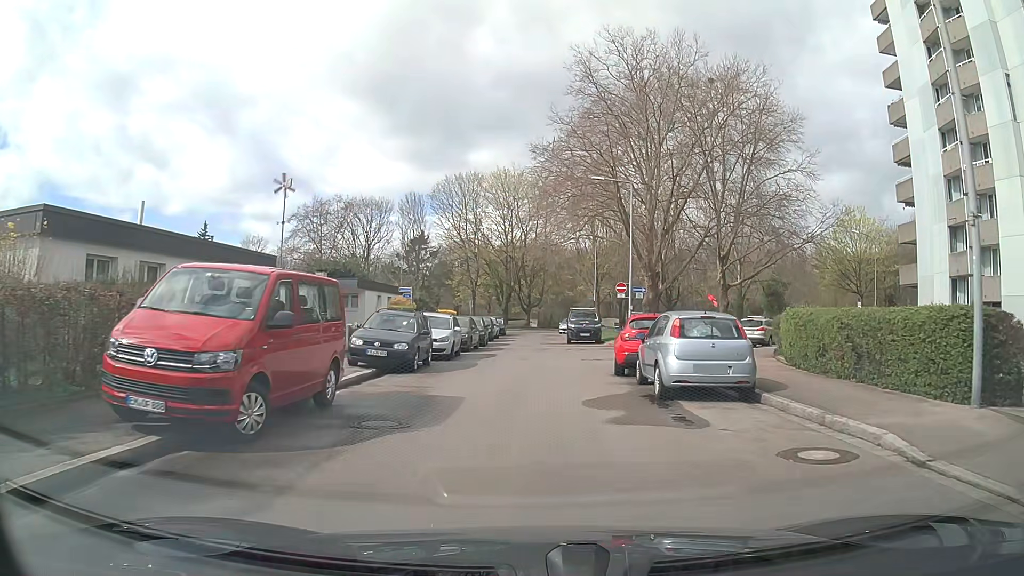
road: residential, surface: asphalt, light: Day
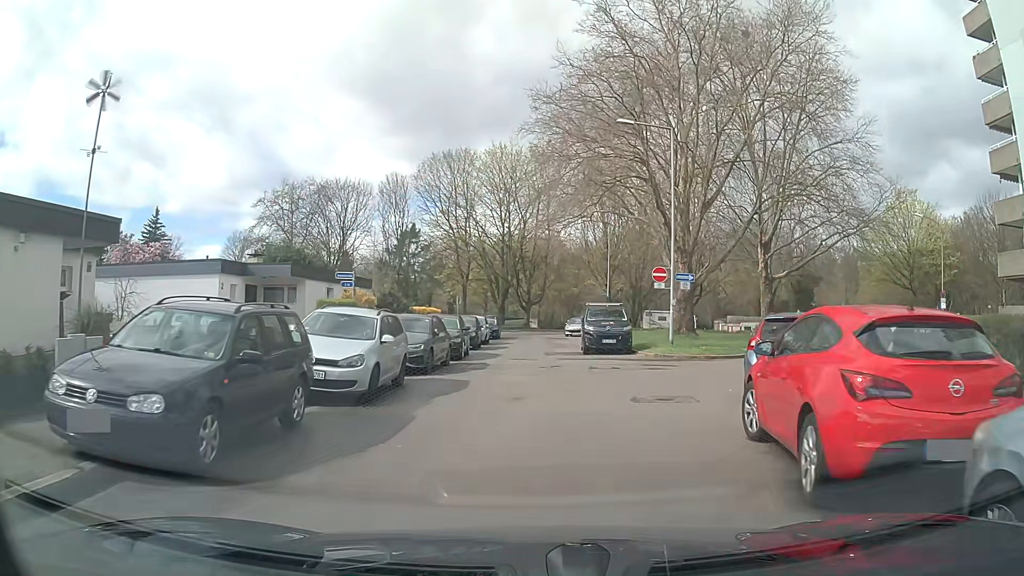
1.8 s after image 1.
(-0.1, +11.0) m; -1°
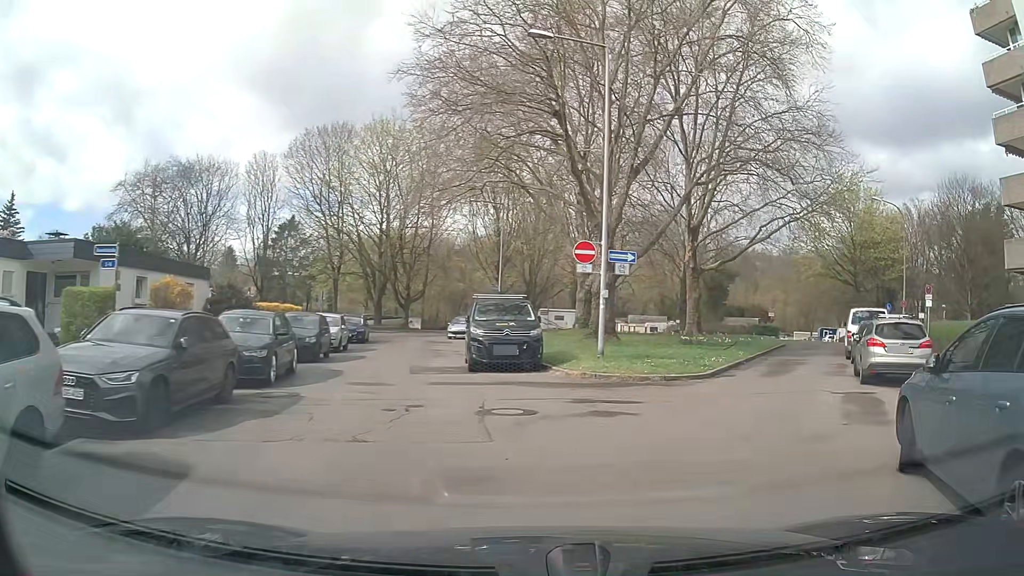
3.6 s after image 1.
(+0.5, +8.7) m; +10°
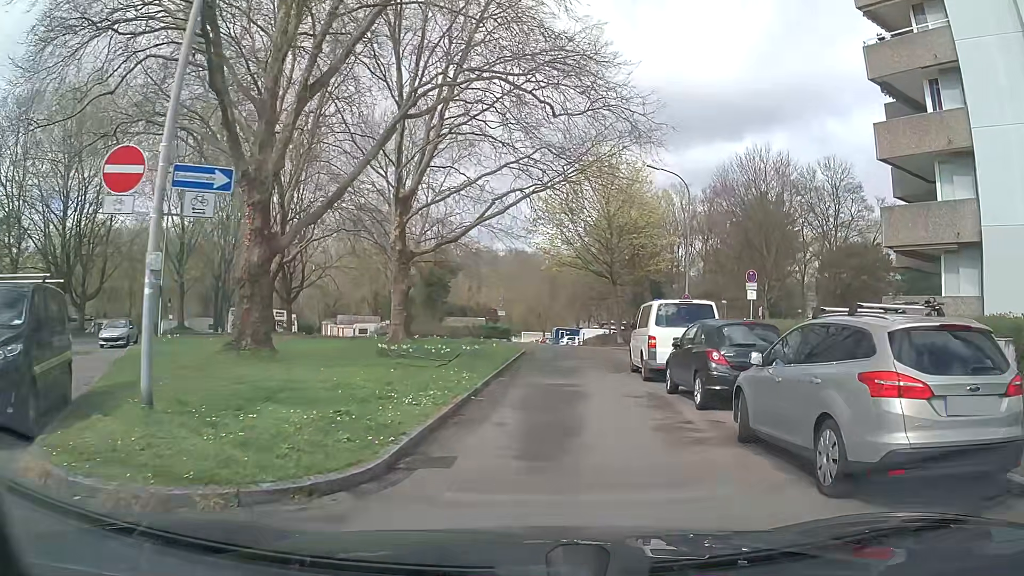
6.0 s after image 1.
(+2.4, +10.0) m; +23°
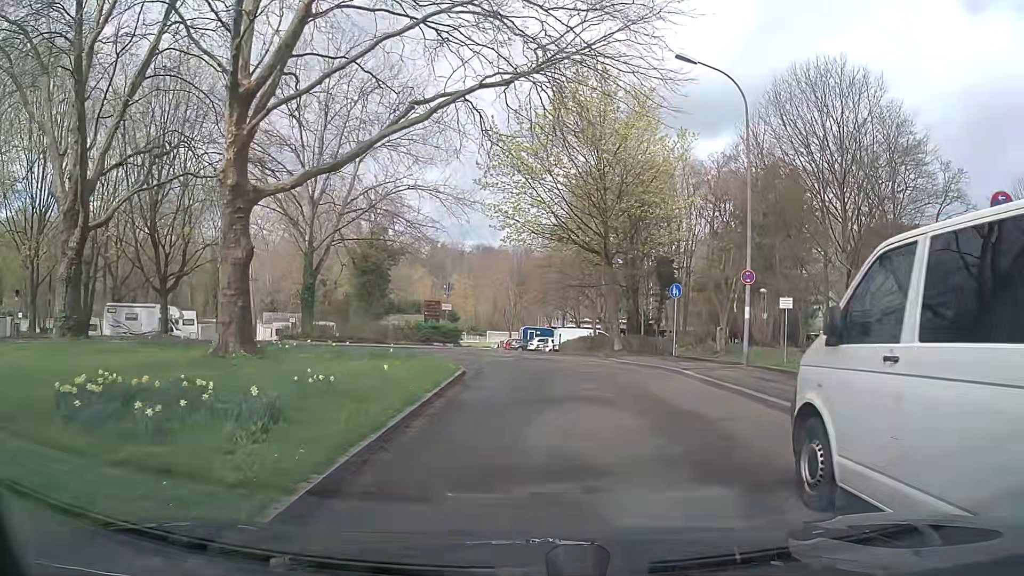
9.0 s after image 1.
(+0.5, +14.8) m; +2°
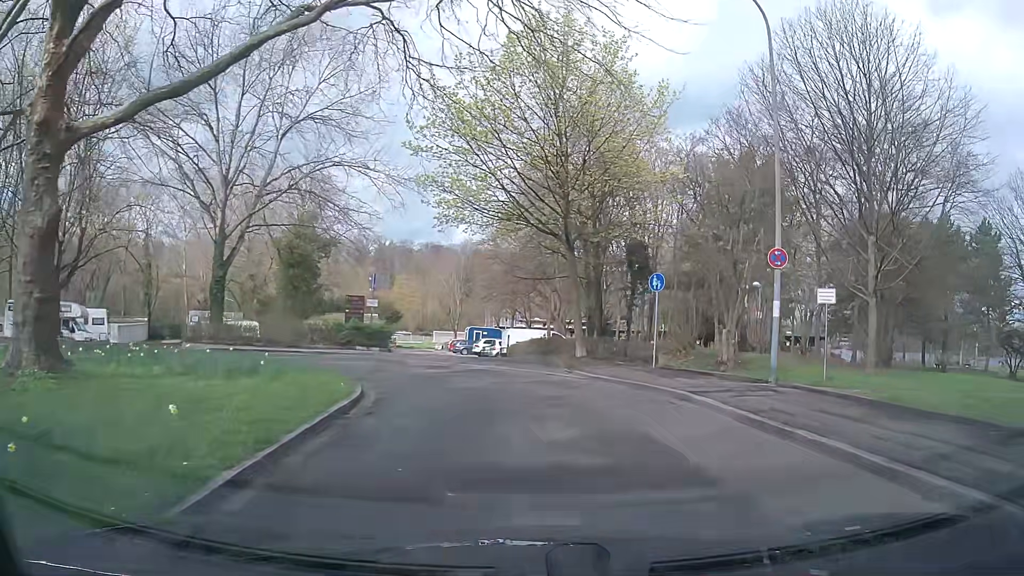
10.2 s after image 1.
(+0.3, +6.2) m; +5°
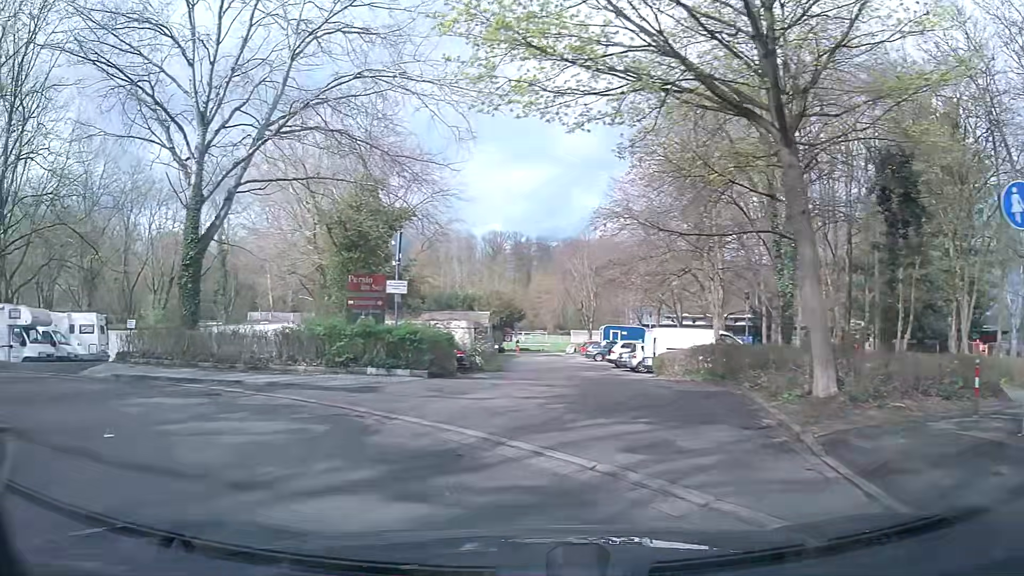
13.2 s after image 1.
(0.0, +14.3) m; -13°
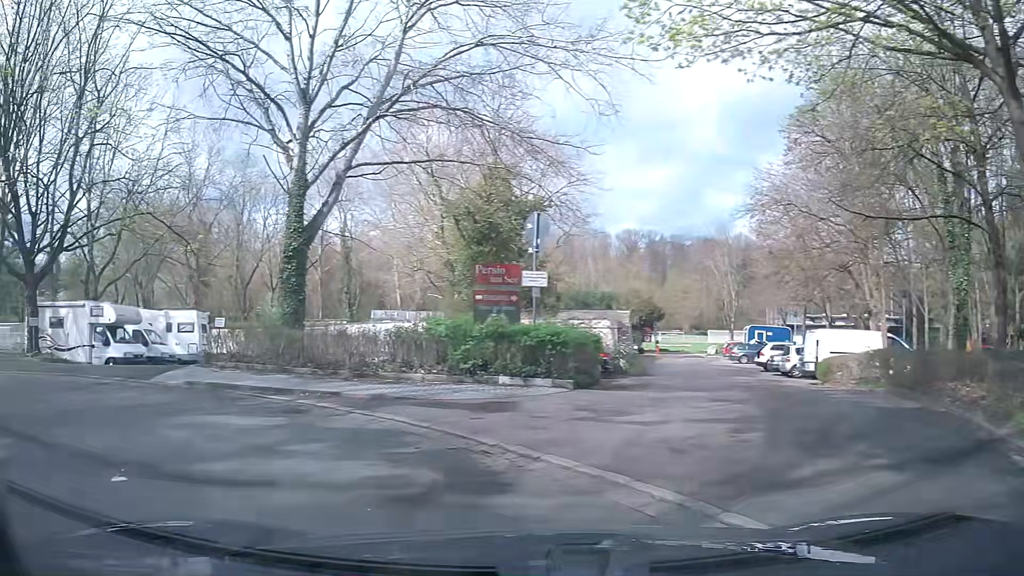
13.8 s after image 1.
(-0.3, +2.8) m; -9°
(-4, +9) (-13, +13) (-23, +11) (-32, +8) (-42, +6) (-52, +3) (-61, 0) (-71, -3) (-80, -6) (-90, -9) m
